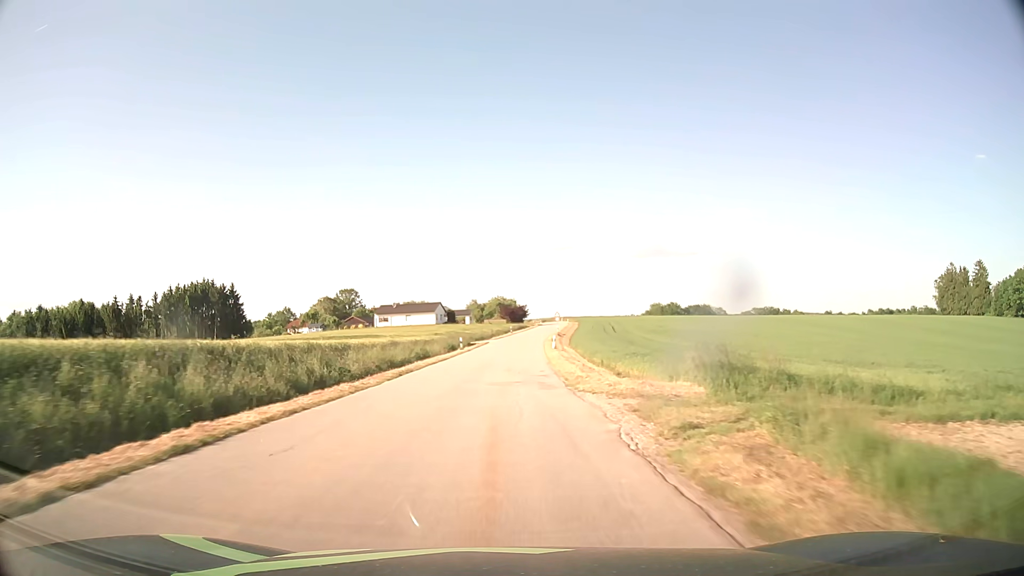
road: tertiary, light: Day
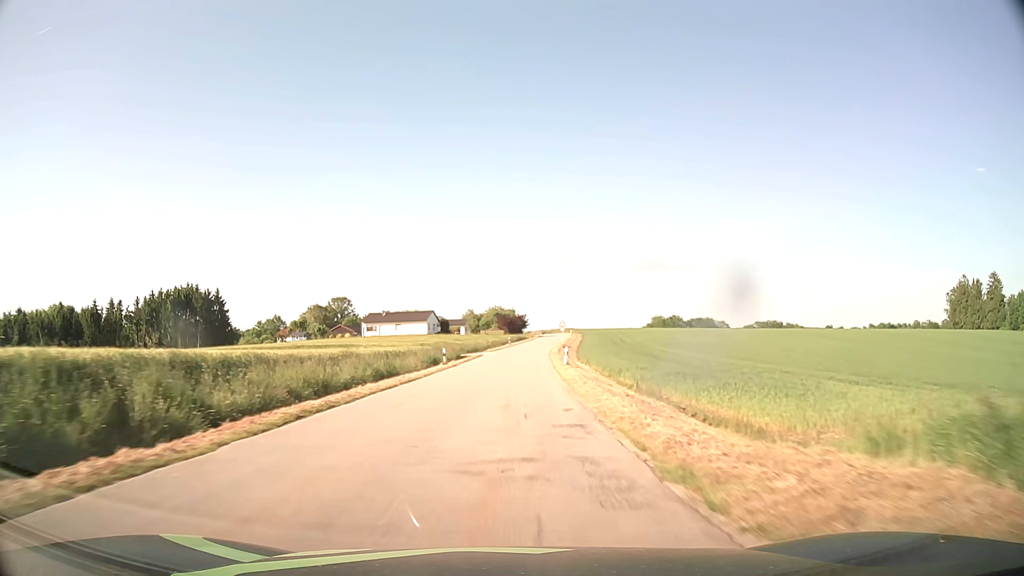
(0.0, +11.6) m; 0°
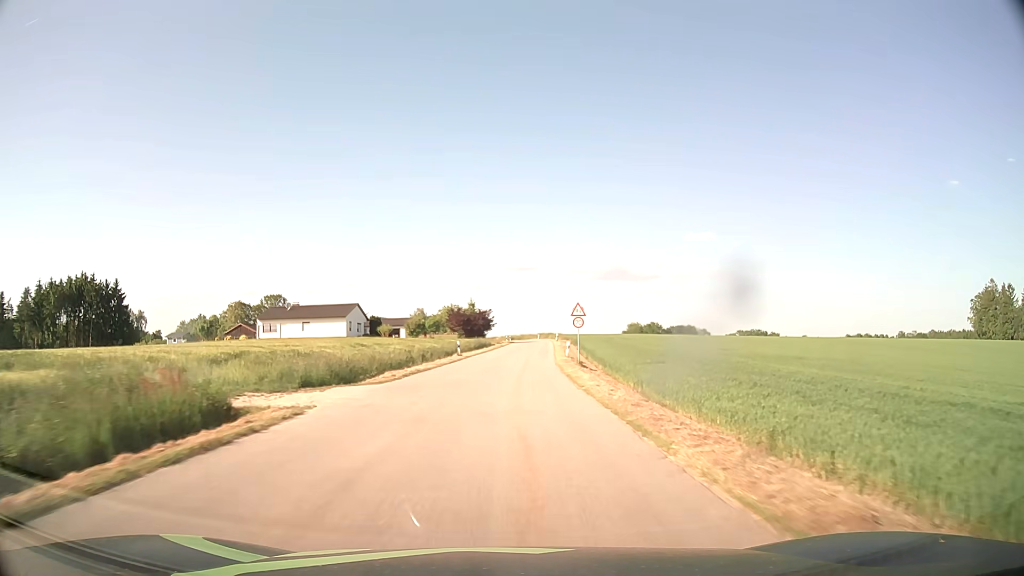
(+1.3, +44.8) m; +4°
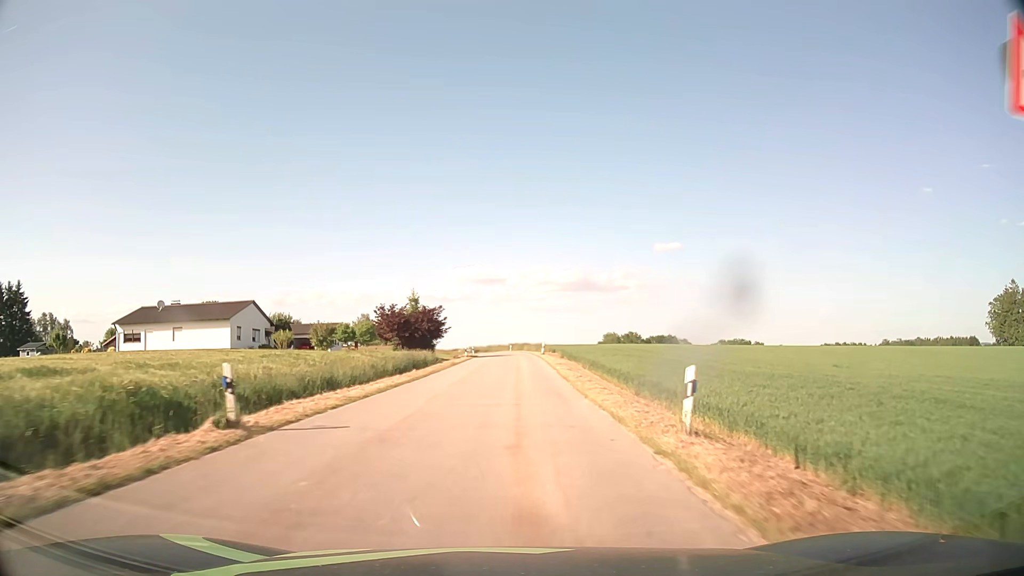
(+0.7, +32.6) m; +2°
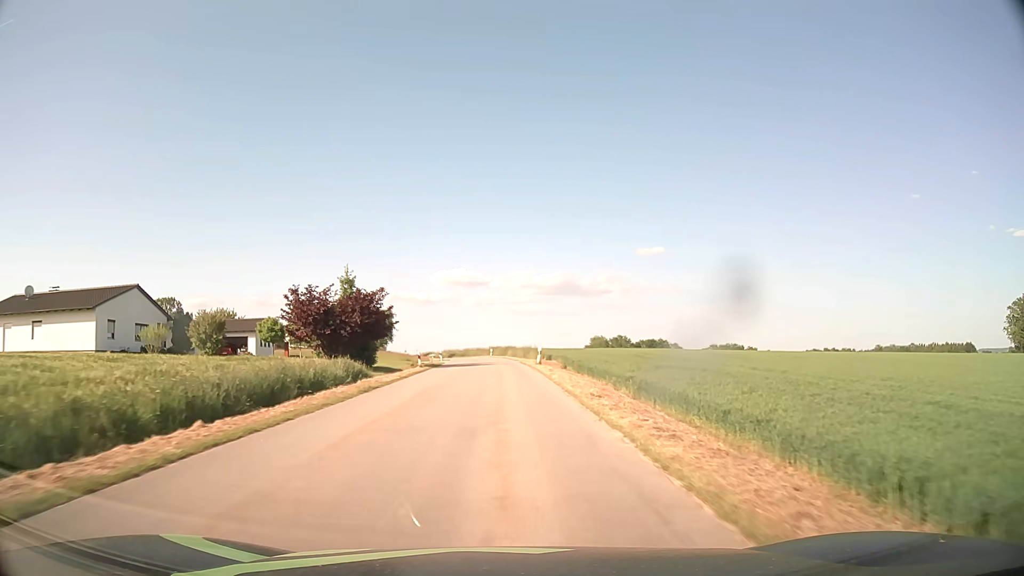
(+0.4, +21.4) m; +2°
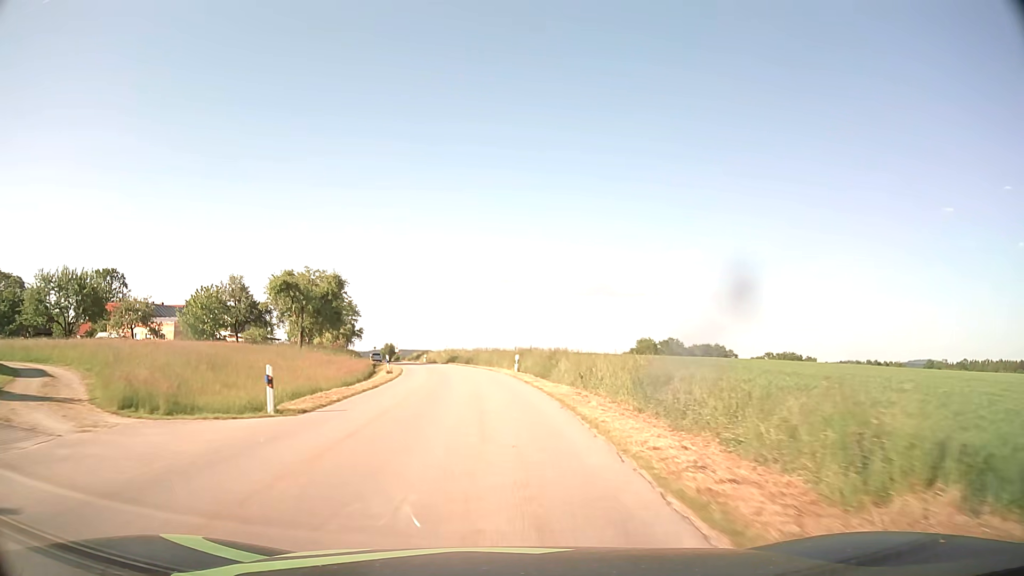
(-0.9, +53.2) m; -3°
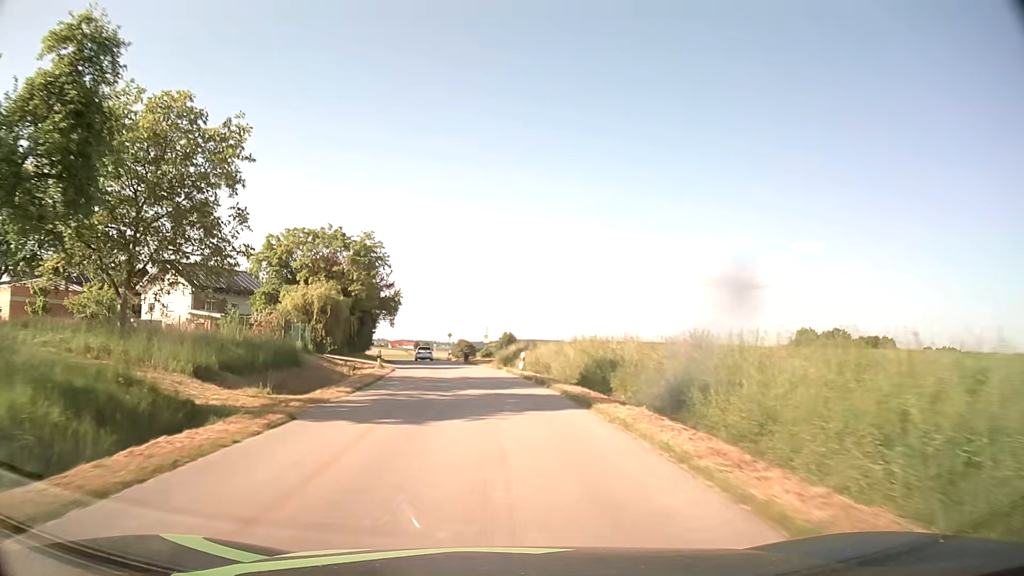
(-4.7, +53.4) m; -11°
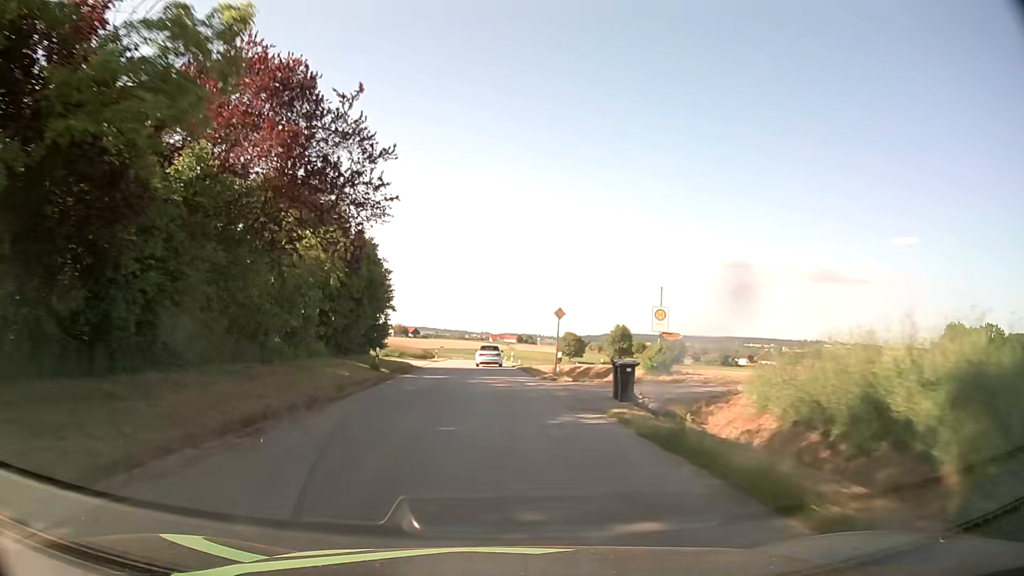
(-3.5, +42.0) m; -9°
(0, +10) (0, +20) (0, +30) (-1, +40) (-1, +50) (-1, +60) (-2, +70) (-2, +80) (-2, +90) (-2, +100) m
